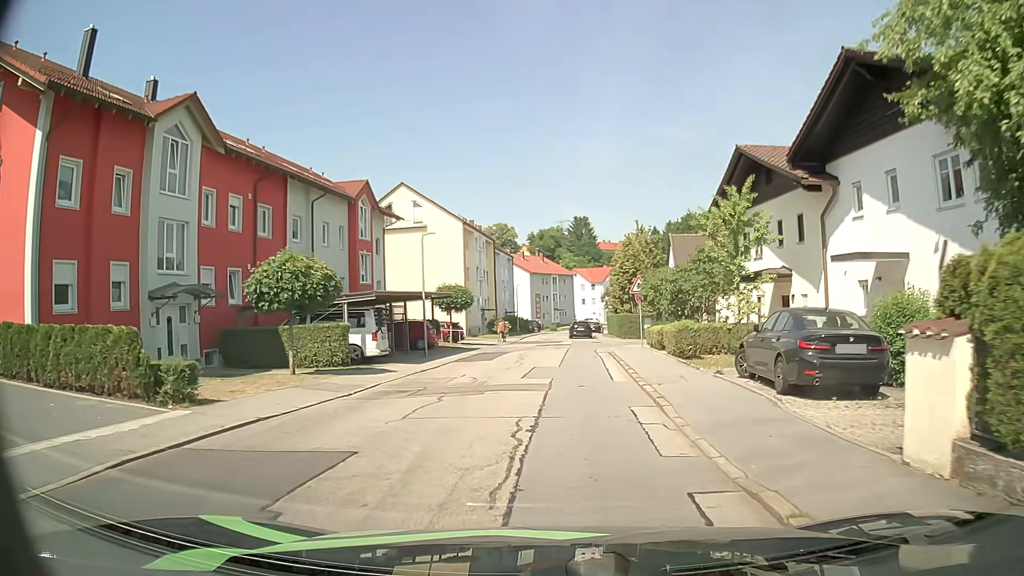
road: residential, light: Day
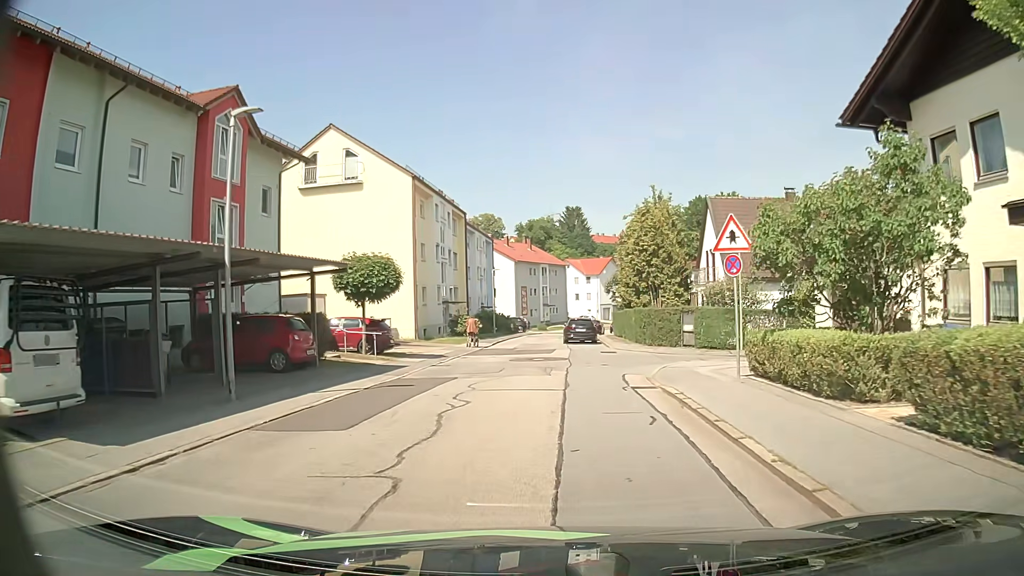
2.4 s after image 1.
(+0.2, +16.9) m; +1°
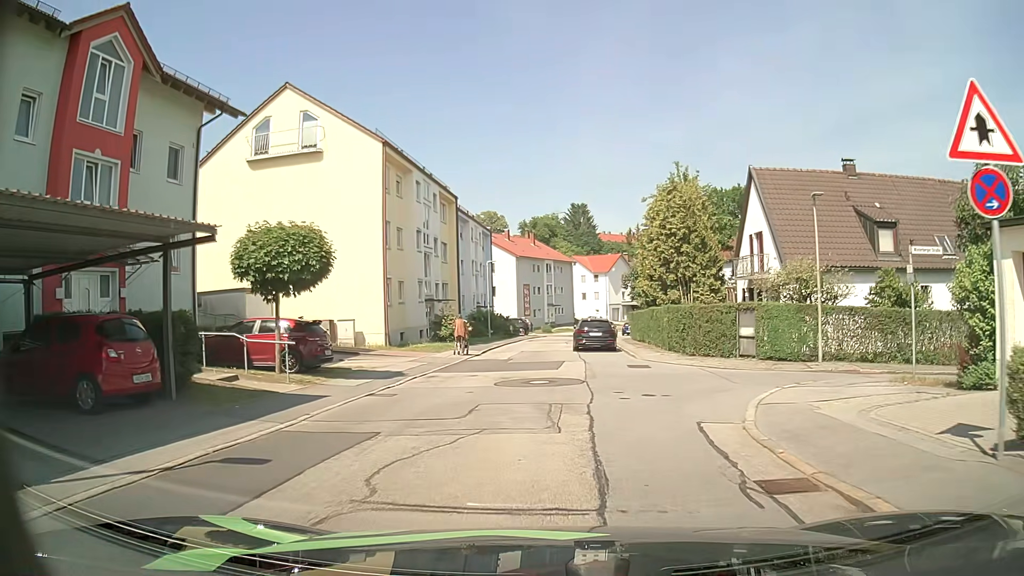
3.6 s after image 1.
(0.0, +8.1) m; -1°
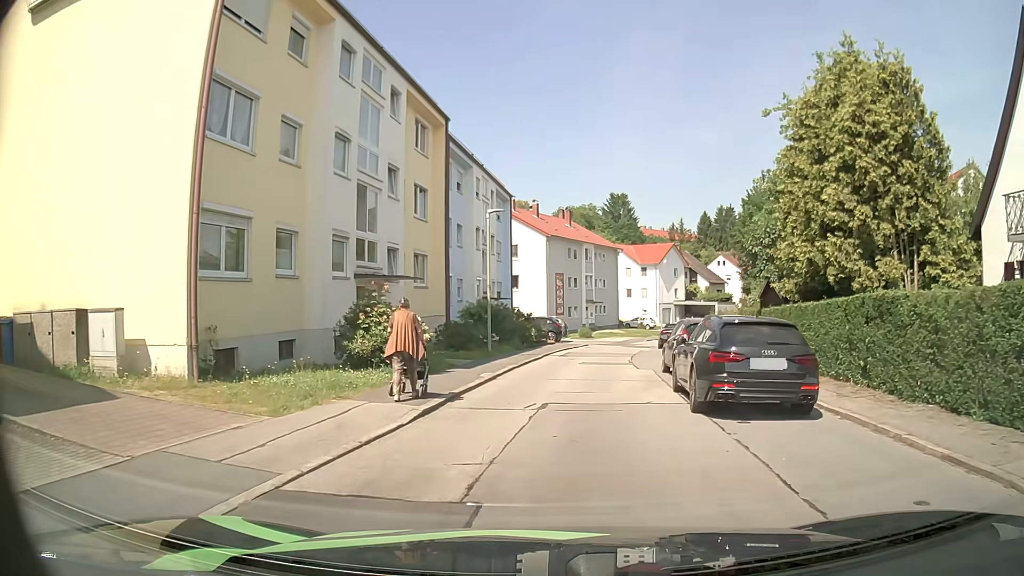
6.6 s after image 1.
(-0.5, +19.4) m; -3°
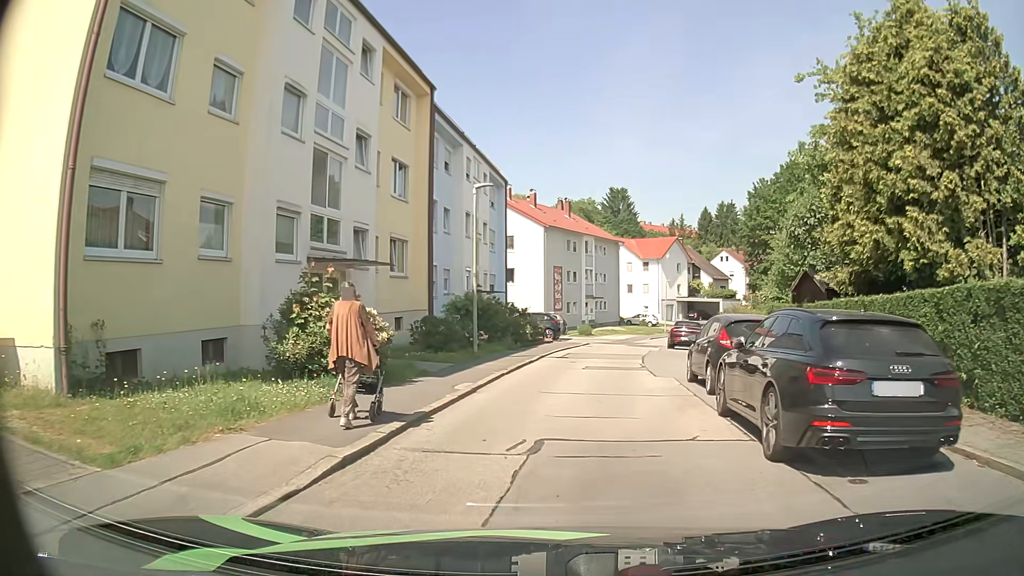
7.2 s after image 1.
(0.0, +3.7) m; +1°
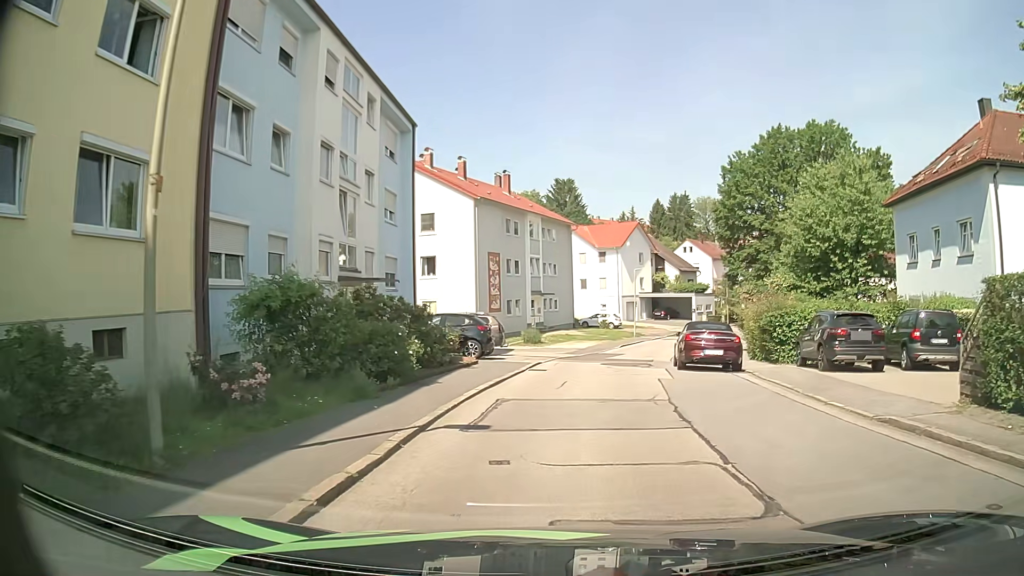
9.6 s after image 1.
(+0.5, +14.4) m; +3°
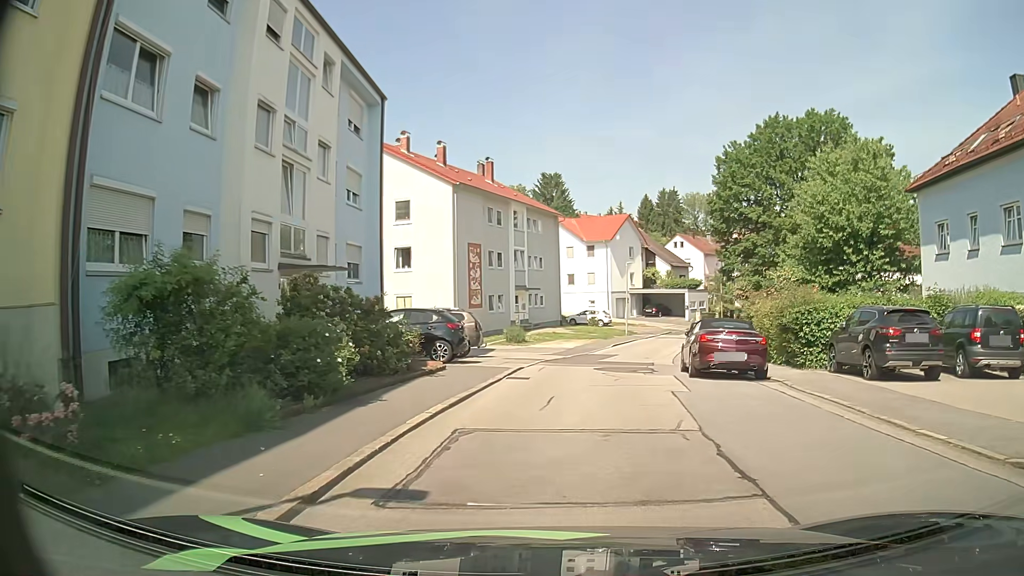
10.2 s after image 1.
(+0.1, +3.5) m; +2°
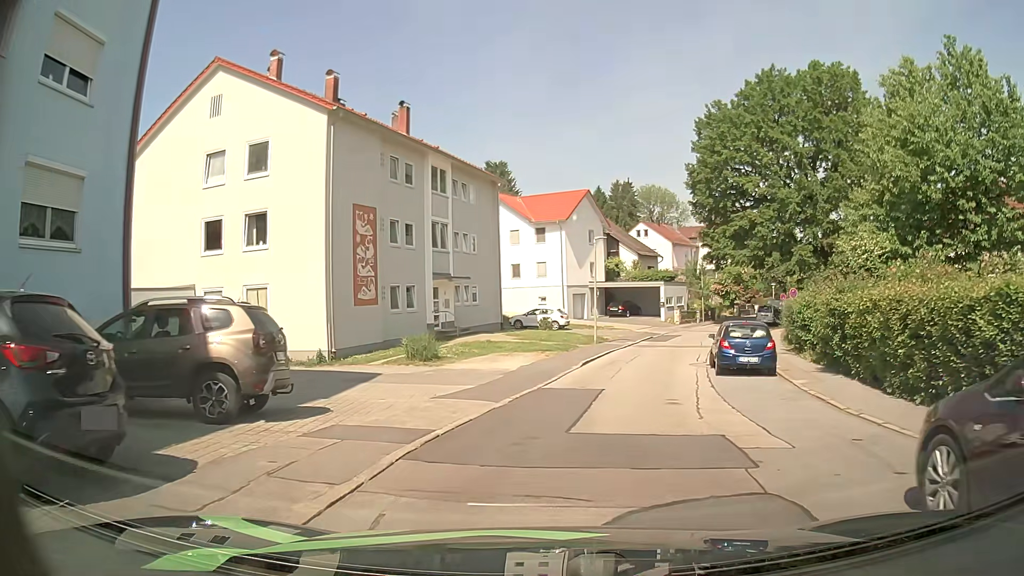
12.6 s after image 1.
(+0.4, +14.6) m; +6°
(0, +10) (+1, +20) (+4, +30) (+7, +39) (+10, +49) (+14, +58) (+18, +67) (+23, +76) (+28, +84) (+34, +93) m
